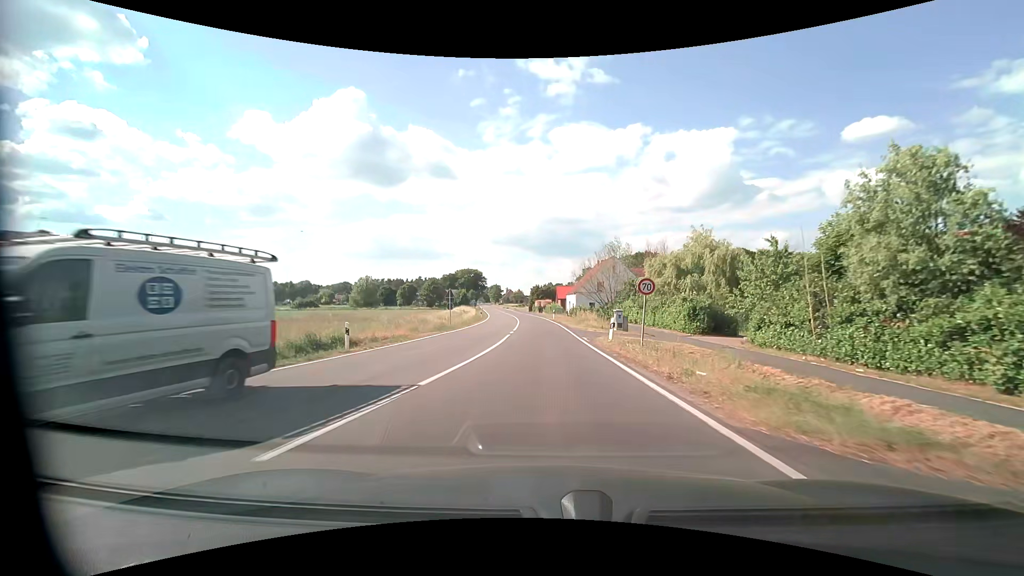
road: tertiary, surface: asphalt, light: Day
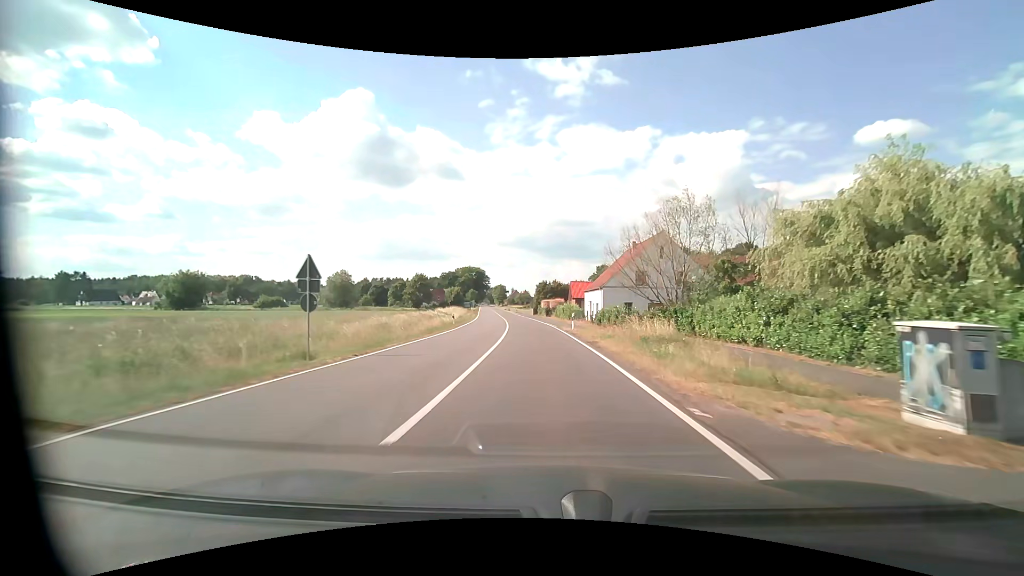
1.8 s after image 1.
(-0.2, +26.3) m; -1°
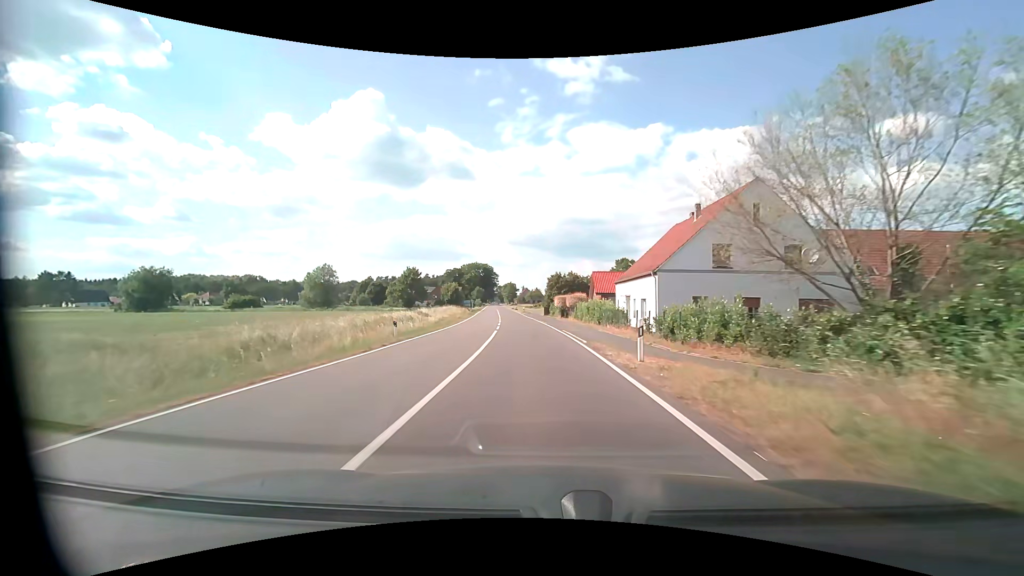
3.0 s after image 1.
(-0.1, +19.8) m; -1°
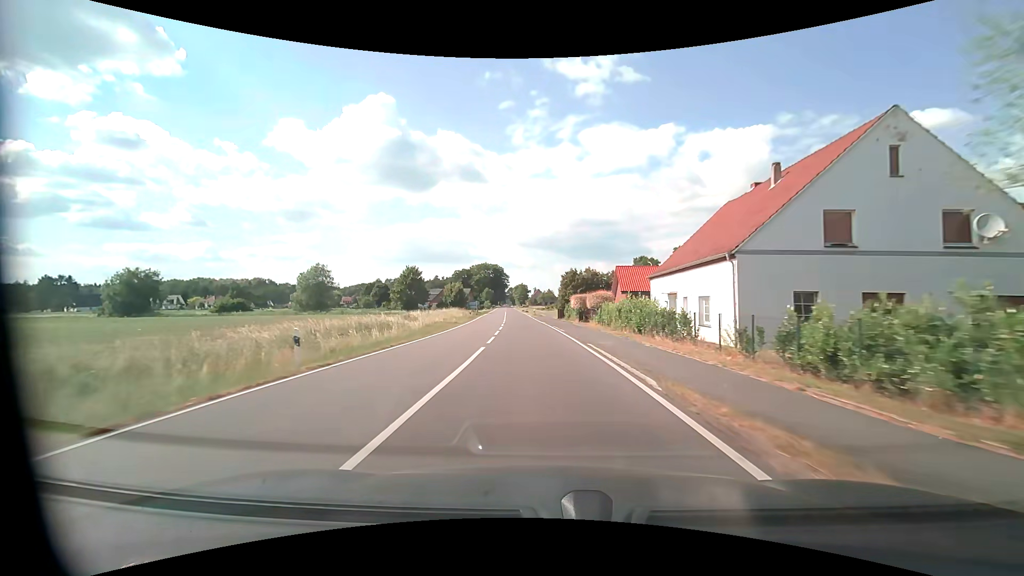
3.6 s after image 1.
(-0.1, +10.5) m; -2°
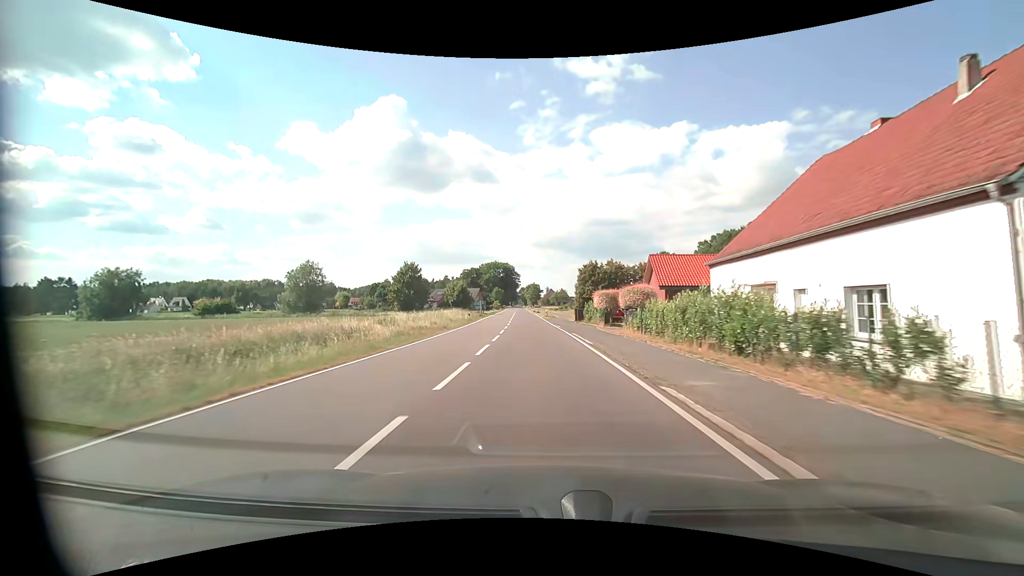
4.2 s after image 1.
(-0.2, +10.9) m; -1°
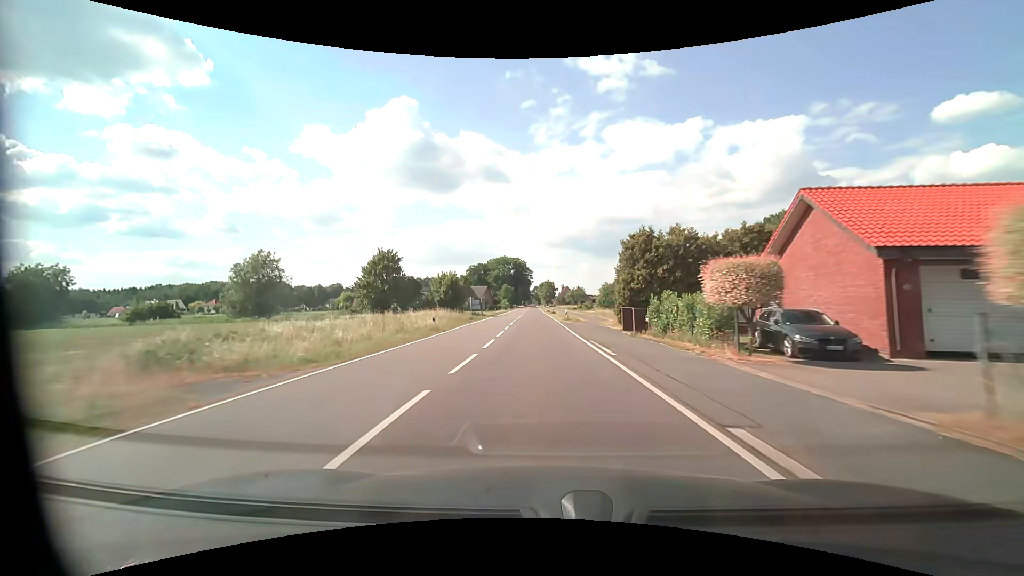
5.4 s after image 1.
(-0.4, +22.7) m; -2°
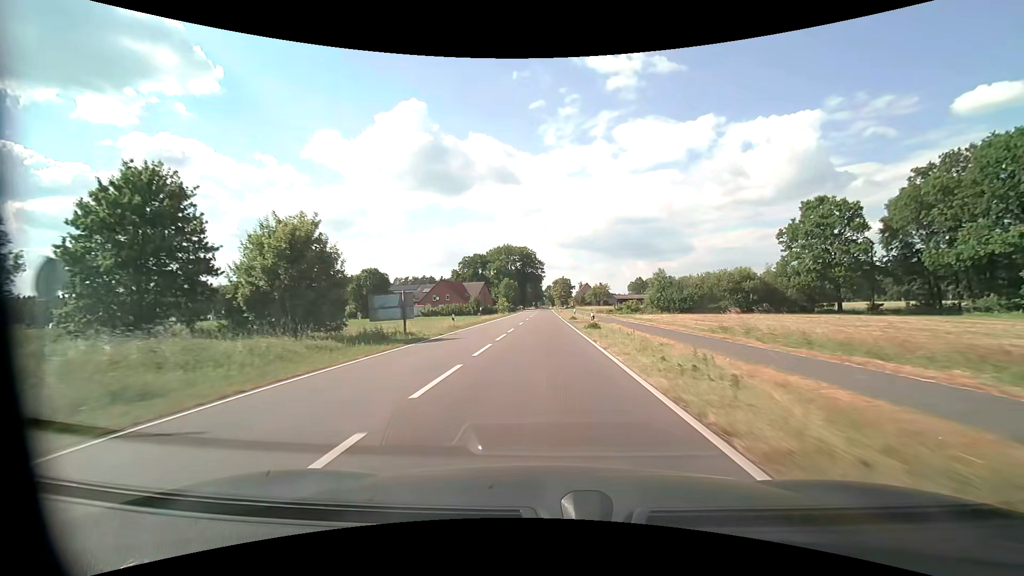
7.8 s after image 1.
(-0.7, +45.6) m; -1°
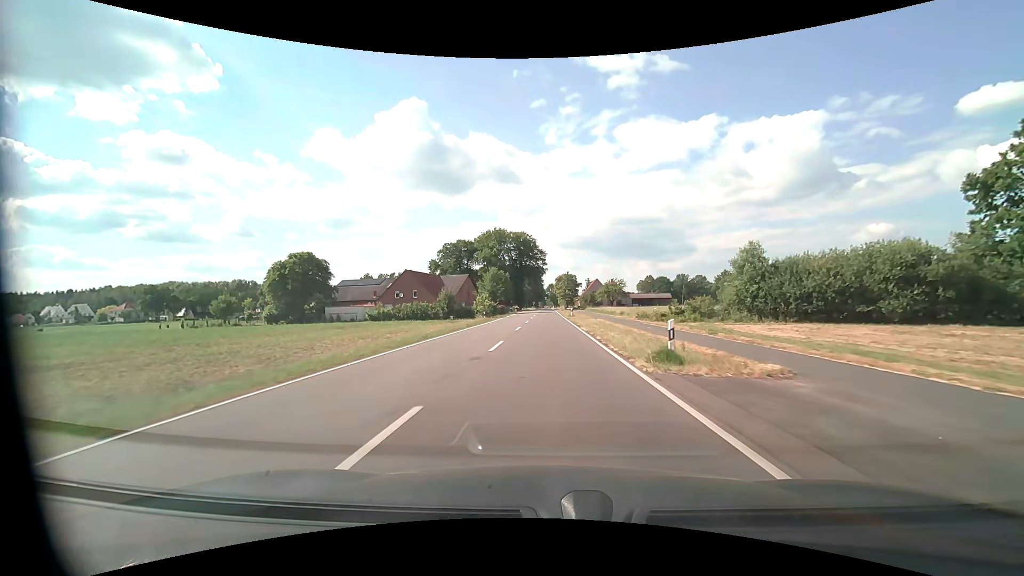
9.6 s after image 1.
(-0.2, +33.7) m; 0°
(0, +10) (0, +20) (0, +30) (0, +40) (0, +50) (0, +60) (0, +70) (+1, +80) (+1, +90) (+1, +100) m
